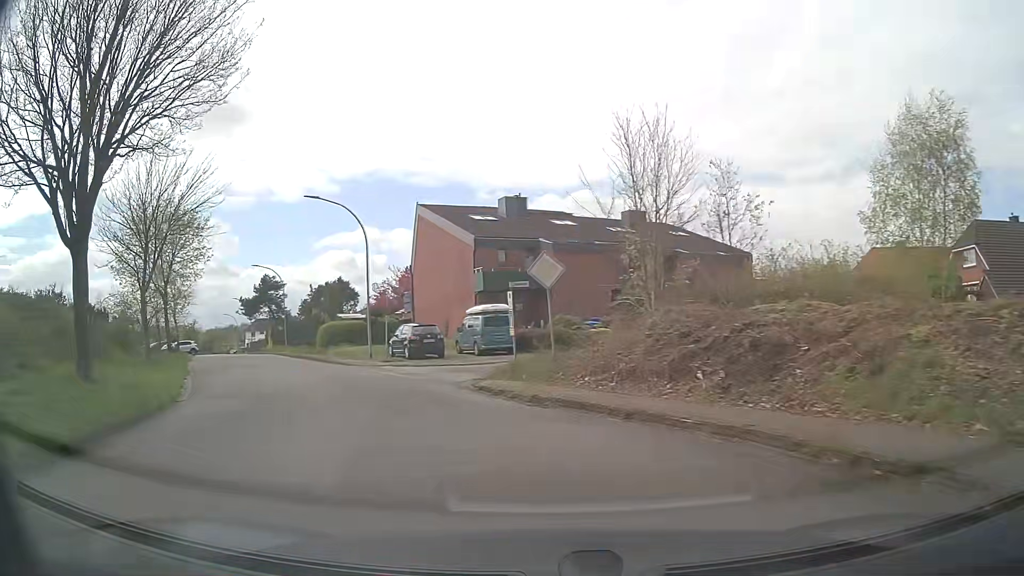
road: residential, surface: asphalt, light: Day
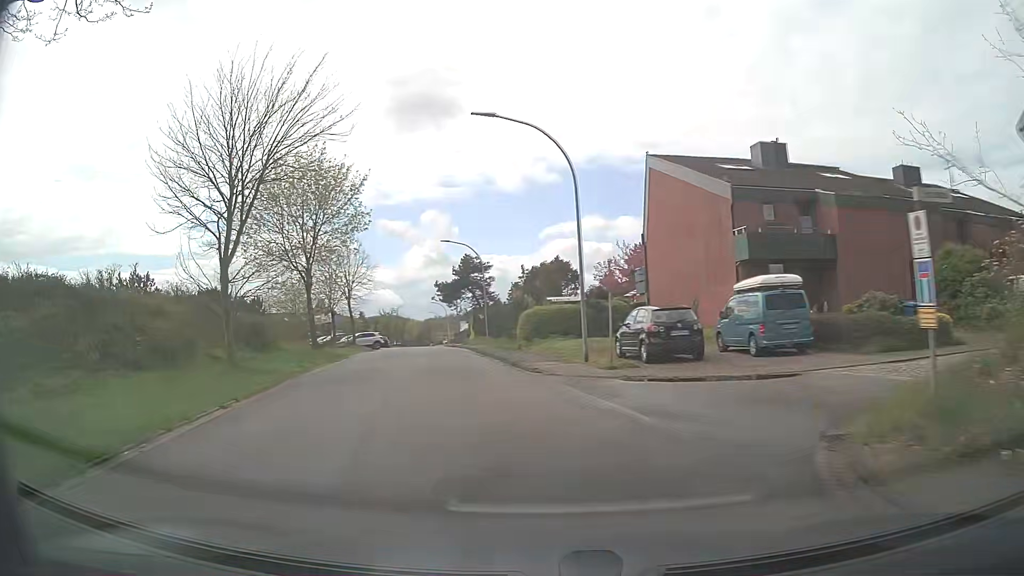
(-2.0, +11.1) m; -20°
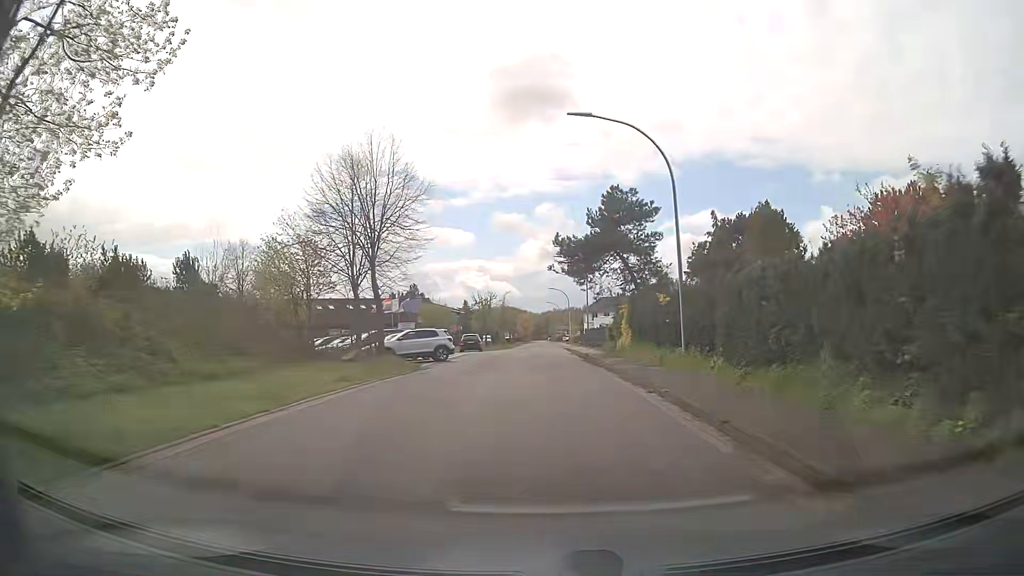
(-4.4, +28.7) m; -10°
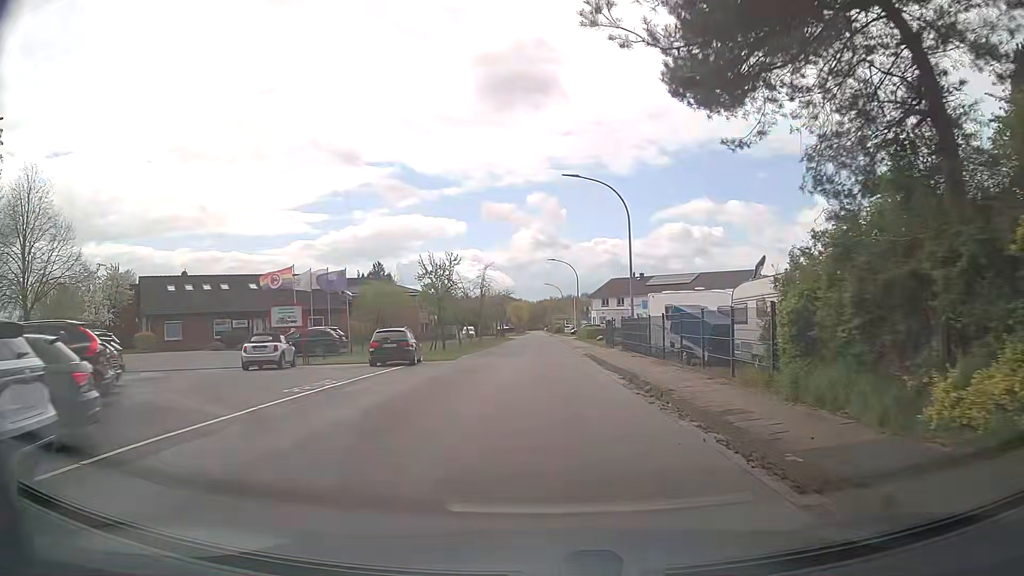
(-0.2, +28.5) m; 0°
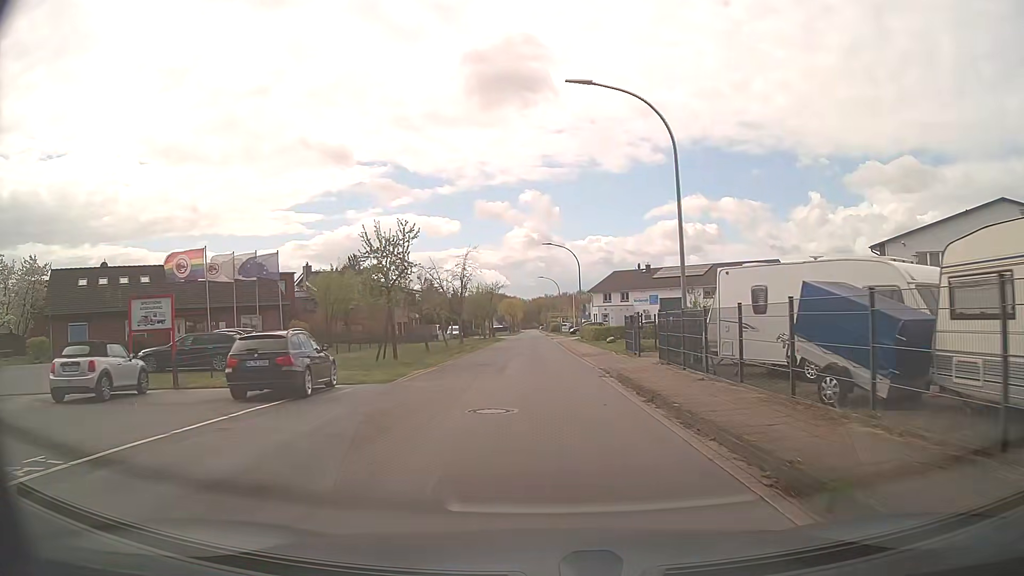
(+0.1, +11.6) m; 0°
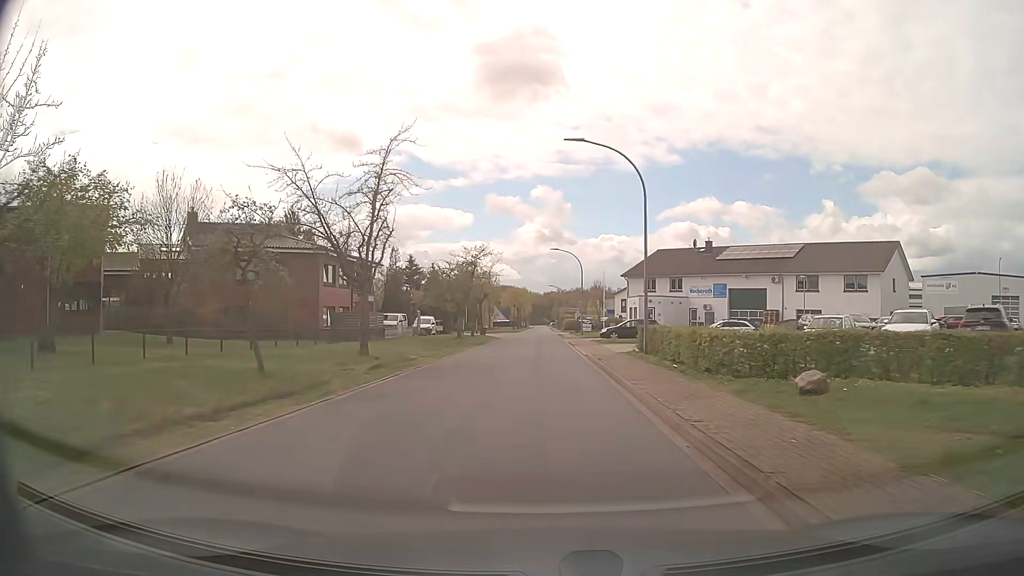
(+0.3, +29.8) m; 0°
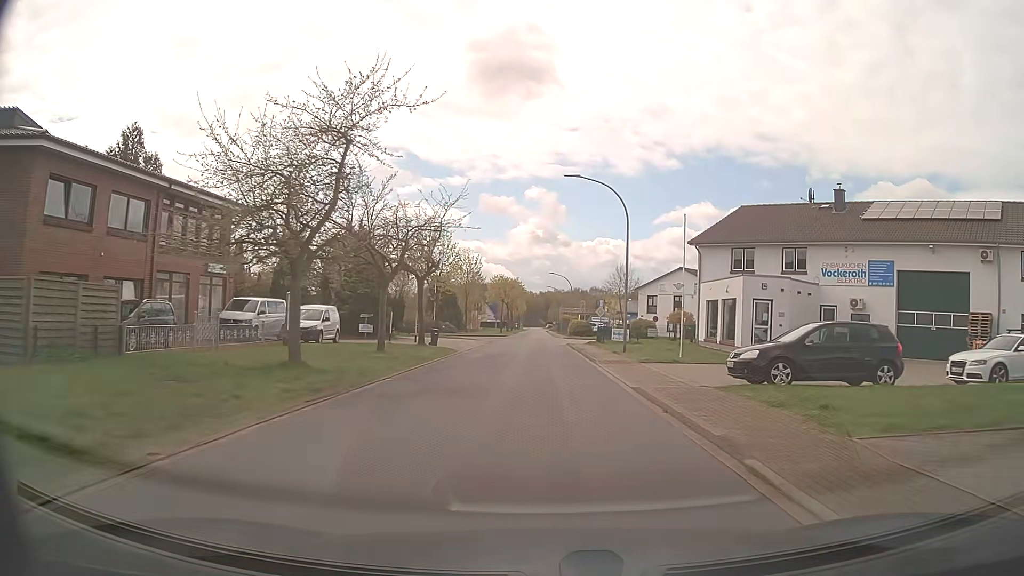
(-0.2, +31.2) m; +1°
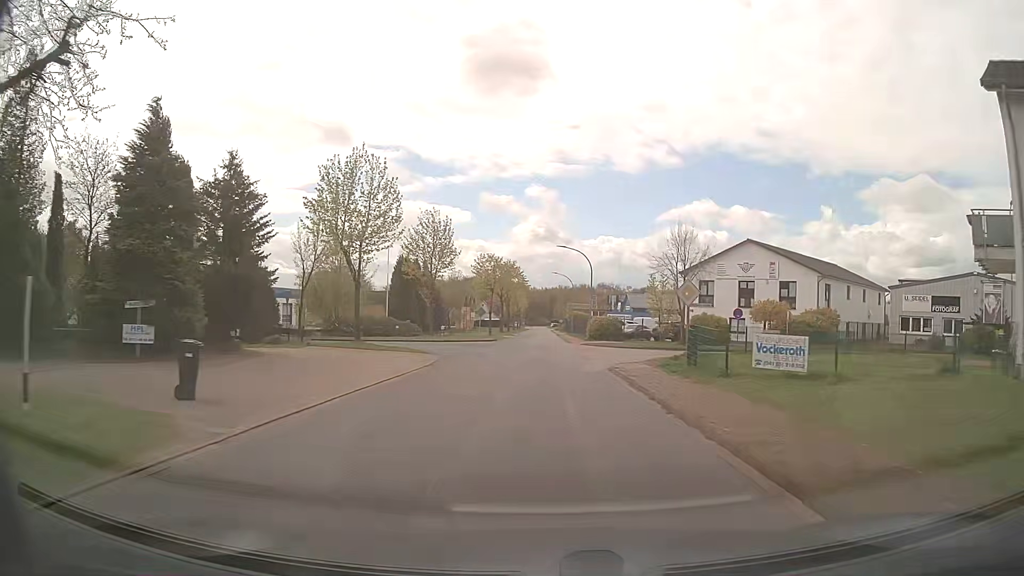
(-0.1, +27.0) m; 0°
(0, +10) (0, +20) (0, +30) (0, +40) (0, +50) (0, +60) (0, +70) (0, +80) (0, +90) (0, +100) m
